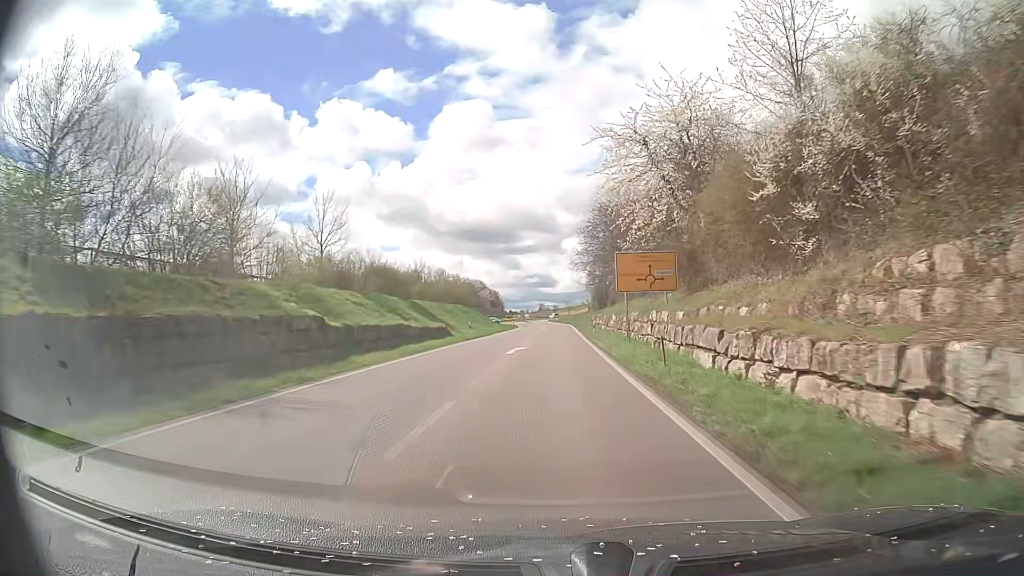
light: Day
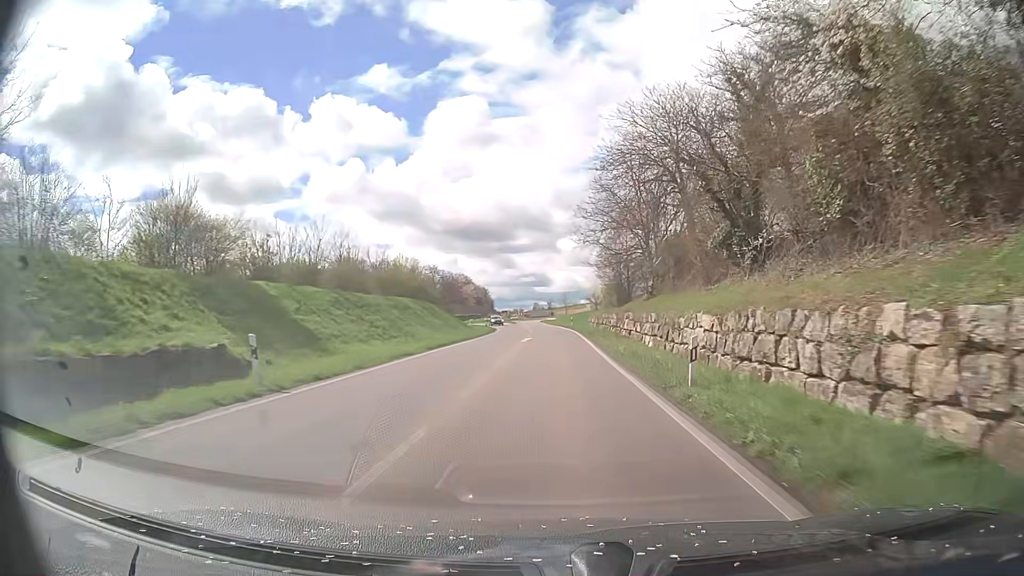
(0.0, +31.8) m; 0°
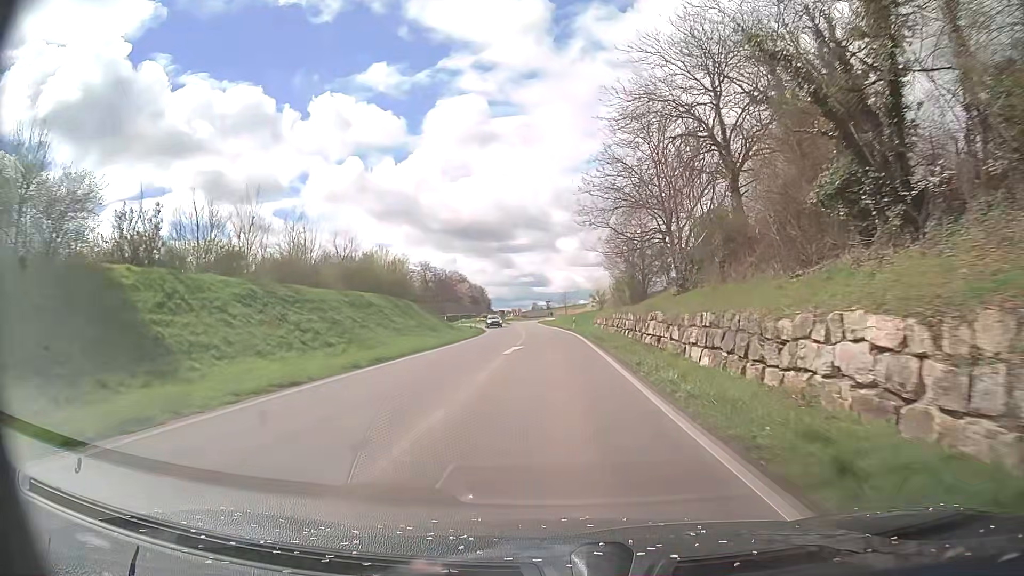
(0.0, +10.6) m; 0°
